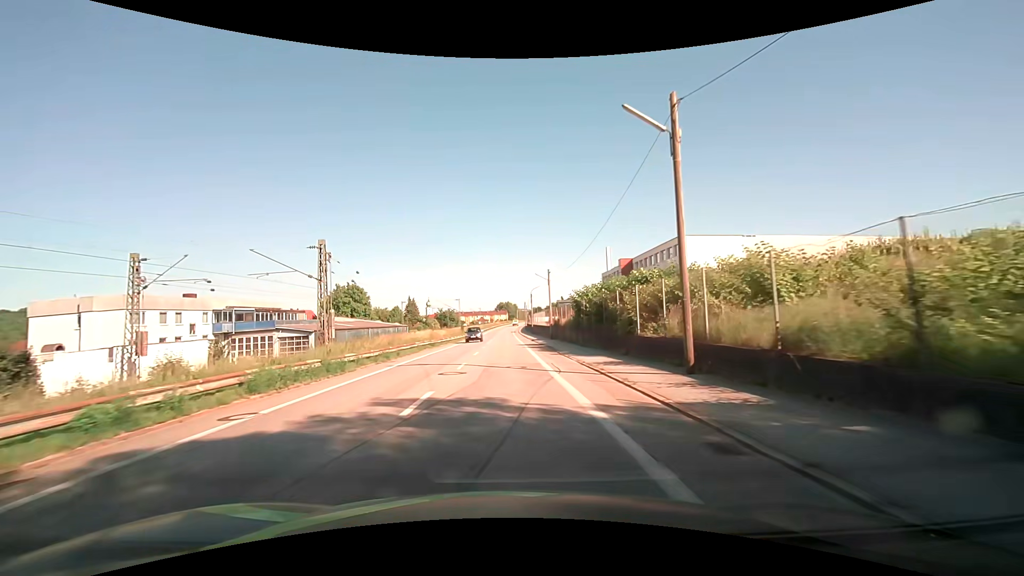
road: unclassified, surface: asphalt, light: Day
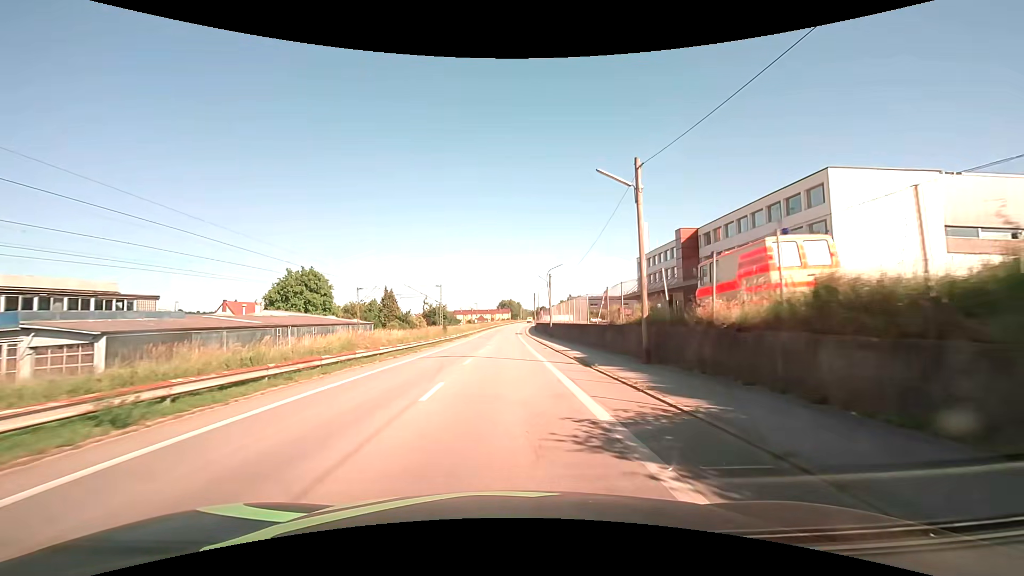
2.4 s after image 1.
(-0.1, +35.2) m; 0°
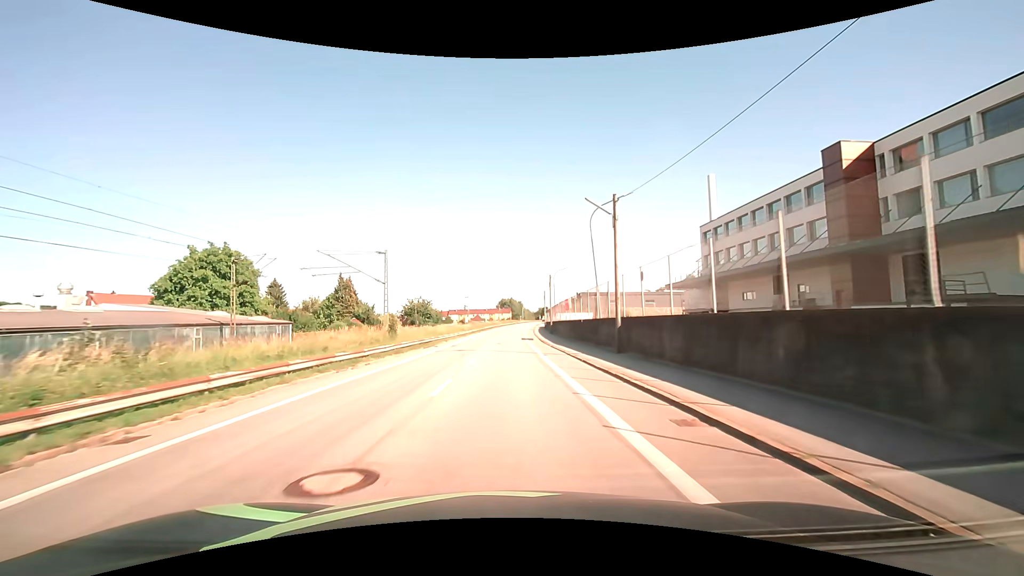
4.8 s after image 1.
(-0.3, +35.0) m; -1°
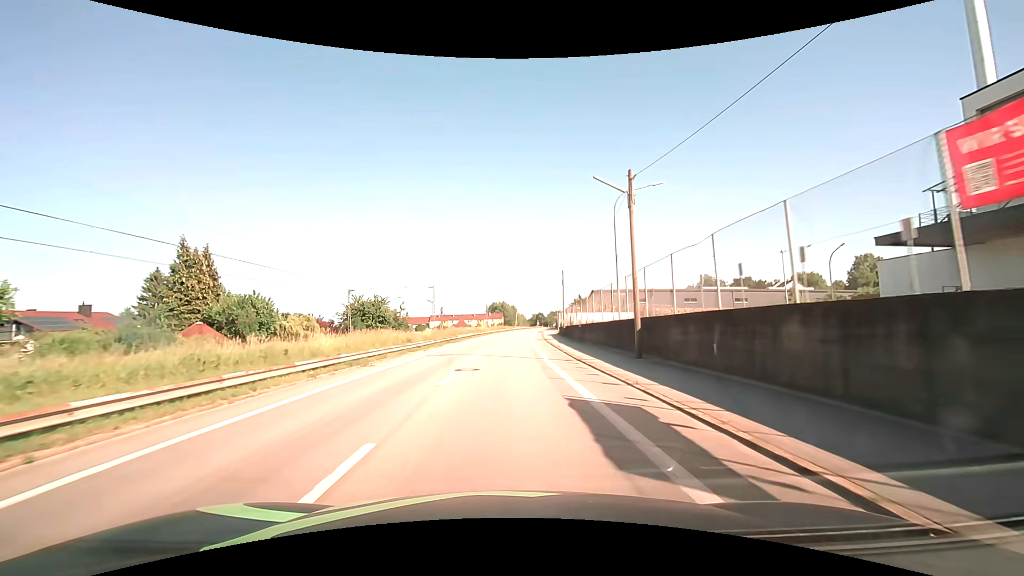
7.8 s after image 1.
(+0.4, +43.4) m; +1°
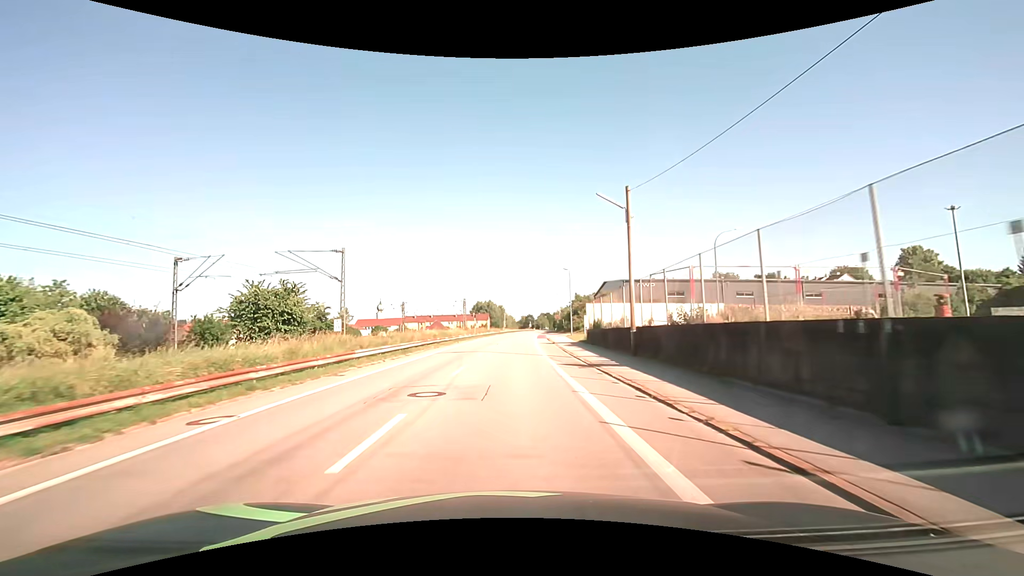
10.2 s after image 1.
(+0.3, +34.5) m; +1°
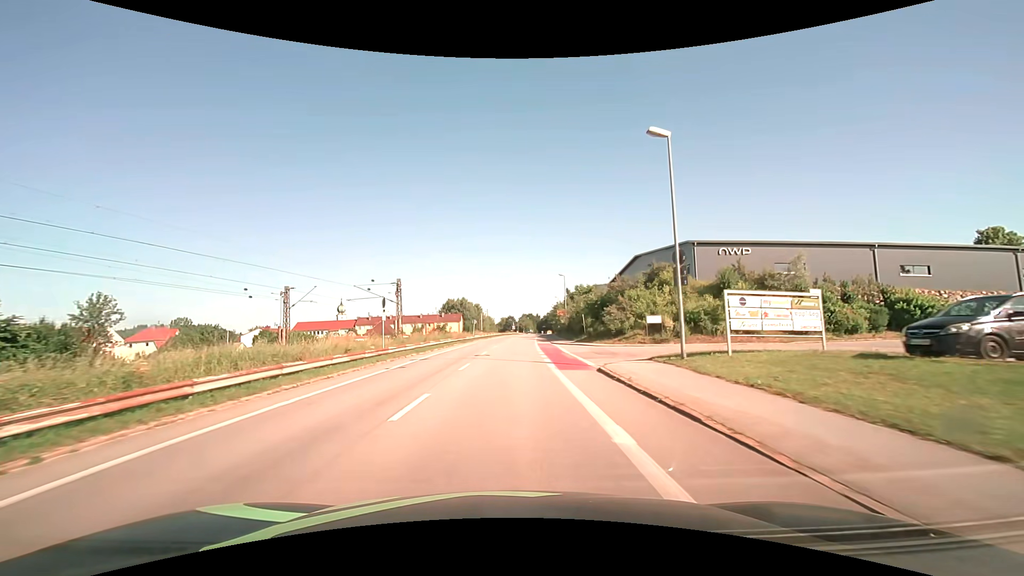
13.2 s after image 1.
(+1.2, +42.5) m; +2°
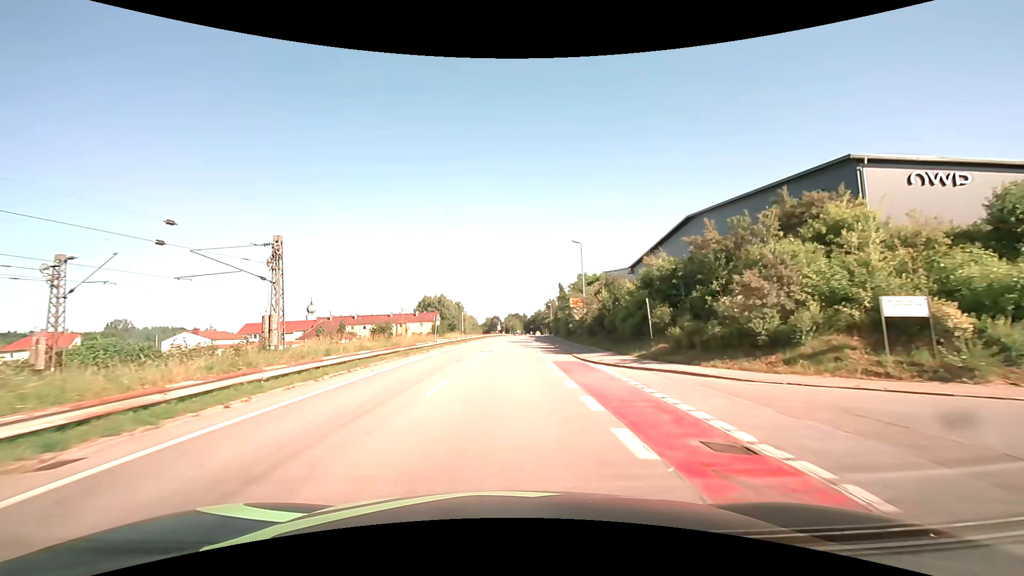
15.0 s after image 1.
(+0.4, +24.6) m; +2°
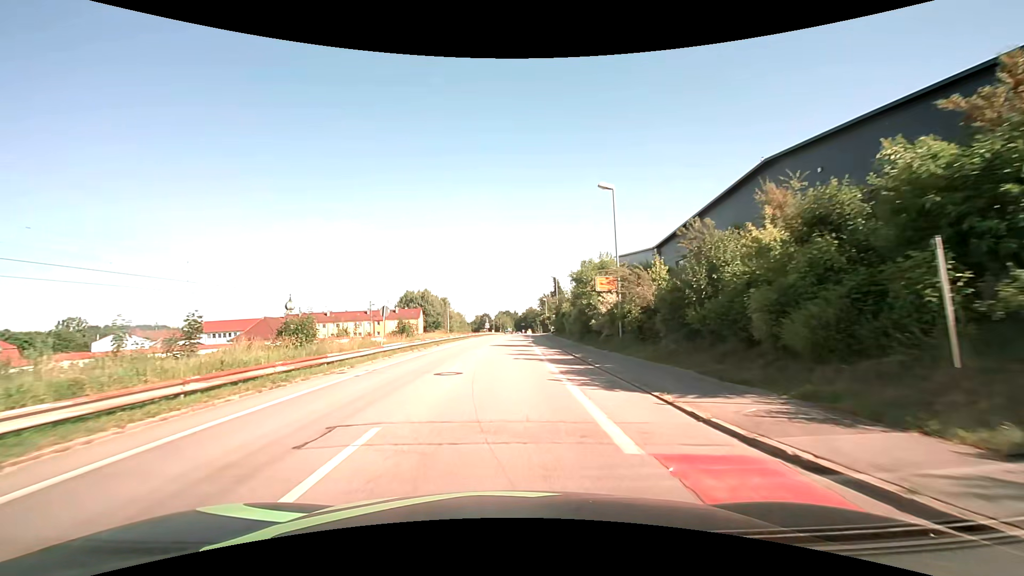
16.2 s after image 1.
(+0.1, +15.0) m; +1°
(0, +10) (0, +20) (0, +30) (+1, +40) (+1, +50) (+1, +60) (+2, +70) (+2, +80) (+3, +90) (+4, +100) m
